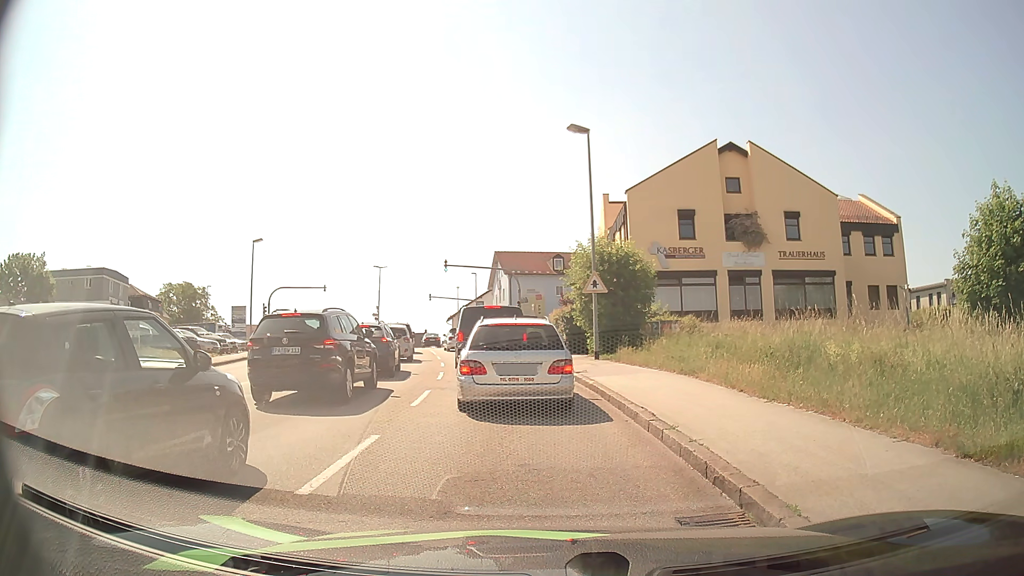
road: tertiary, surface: asphalt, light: Day
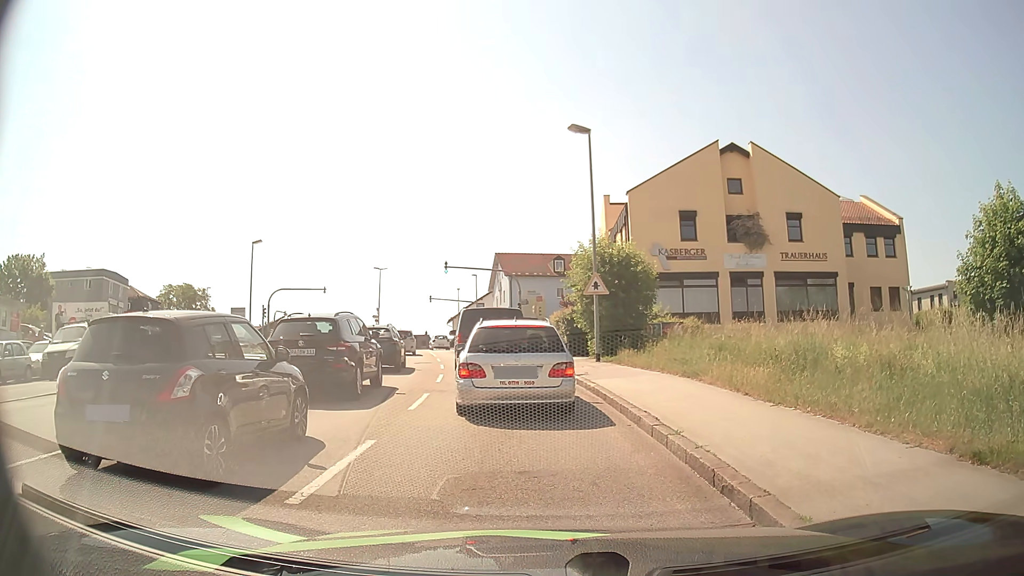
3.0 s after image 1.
(0.0, +0.2) m; 0°
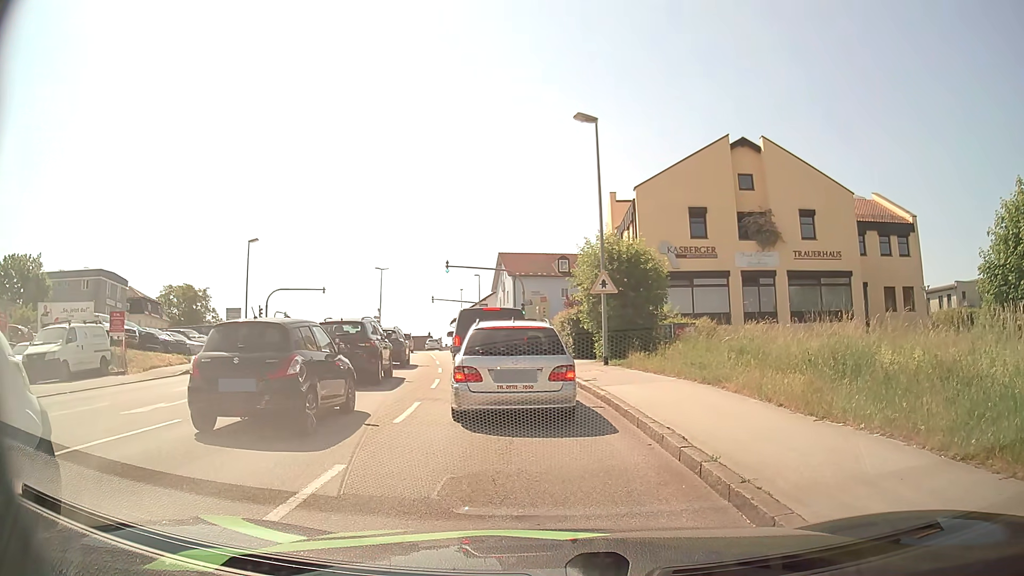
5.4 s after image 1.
(0.0, +1.5) m; 0°
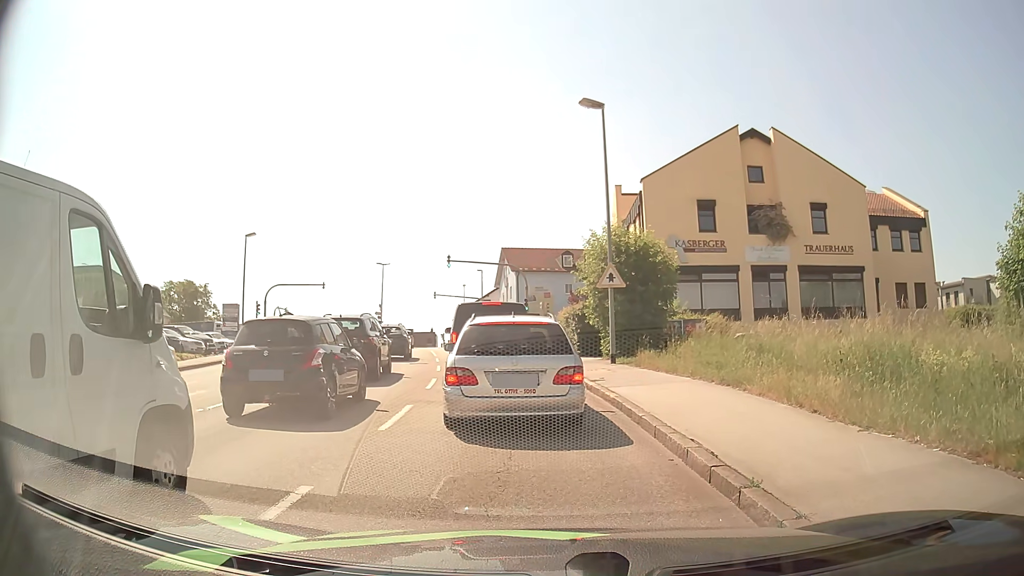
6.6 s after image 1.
(0.0, +1.1) m; 0°
